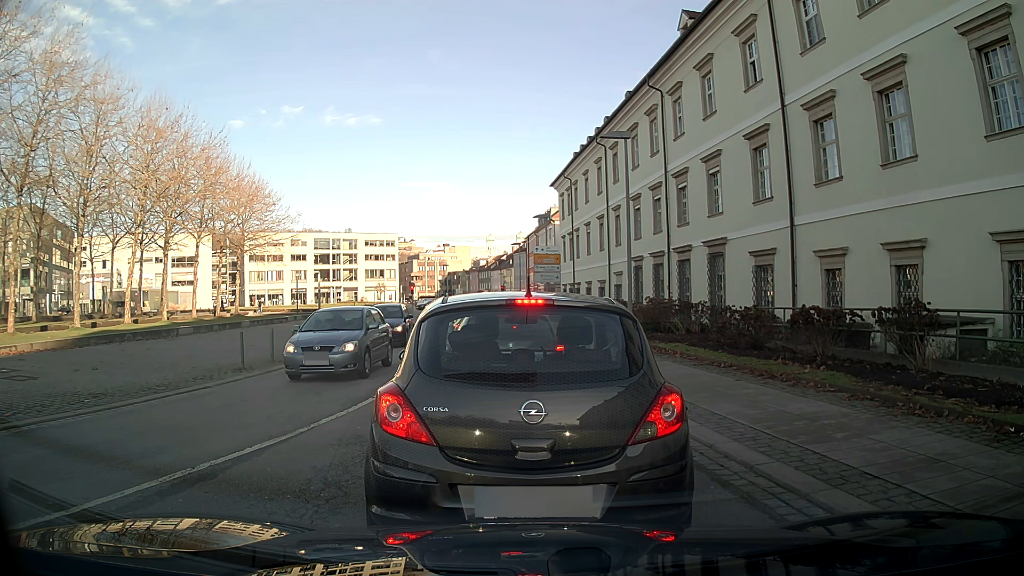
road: tertiary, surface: asphalt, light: Day
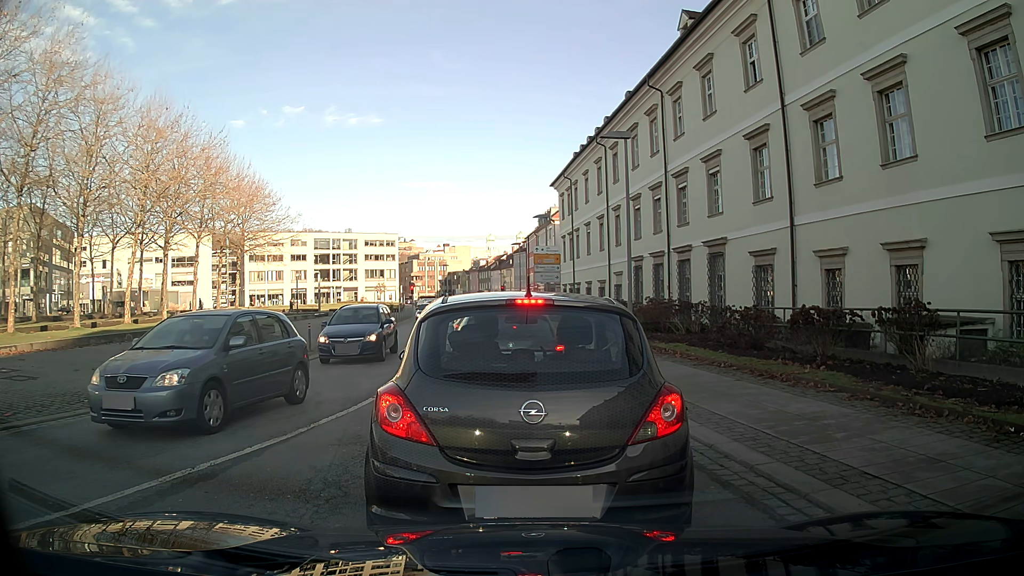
(0.0, 0.0) m; 0°
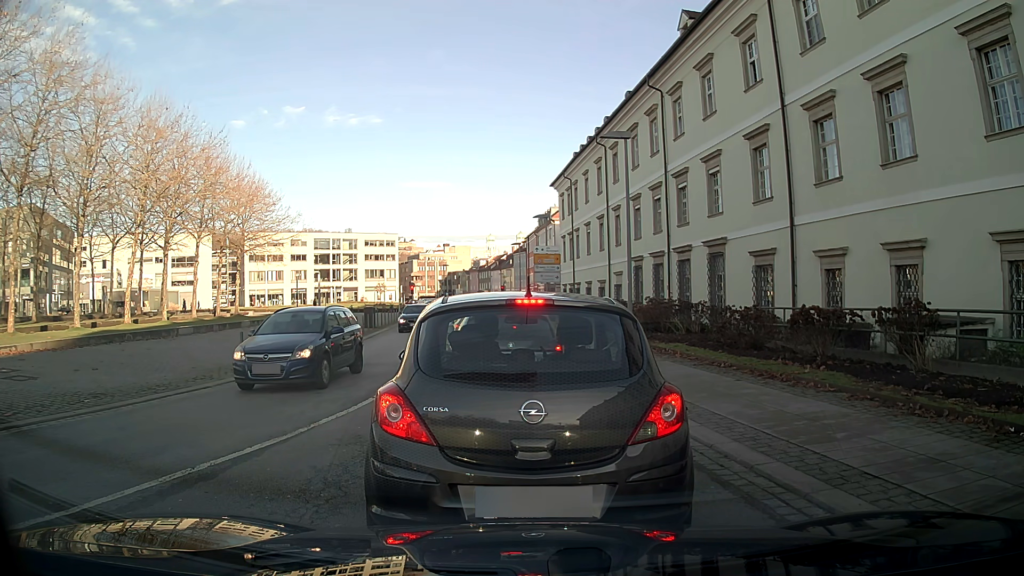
(0.0, 0.0) m; 0°
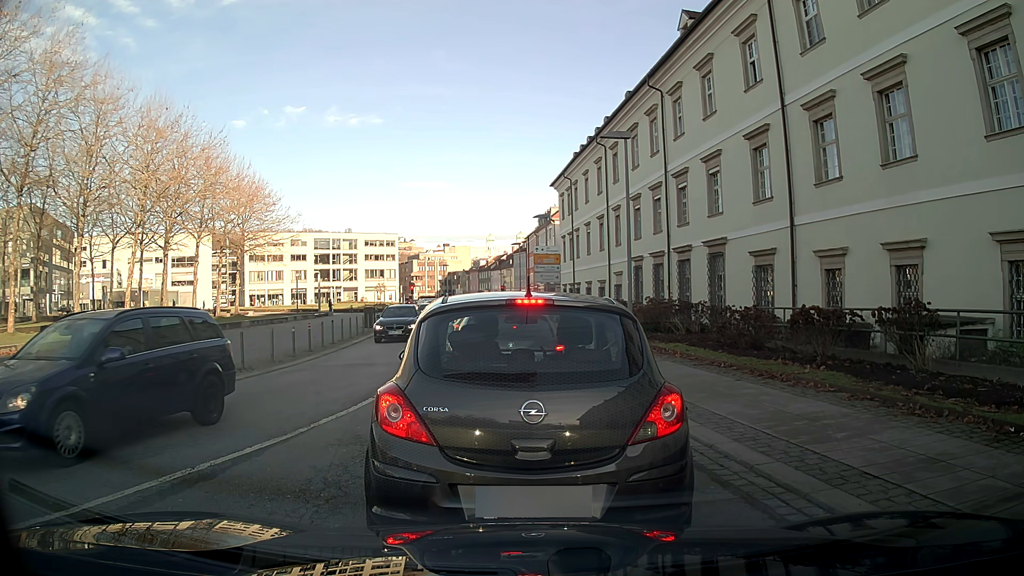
(0.0, 0.0) m; 0°
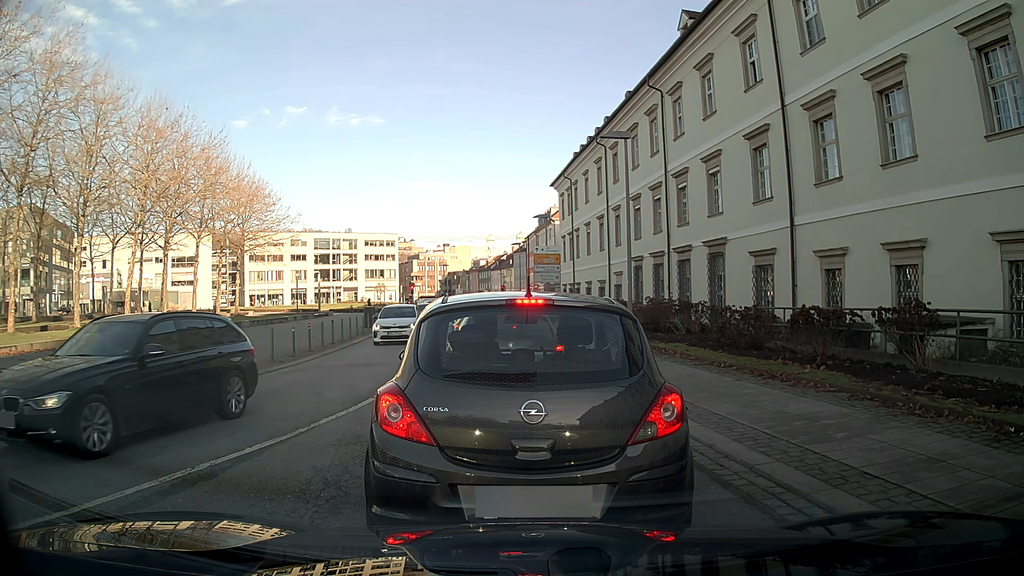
(0.0, 0.0) m; 0°
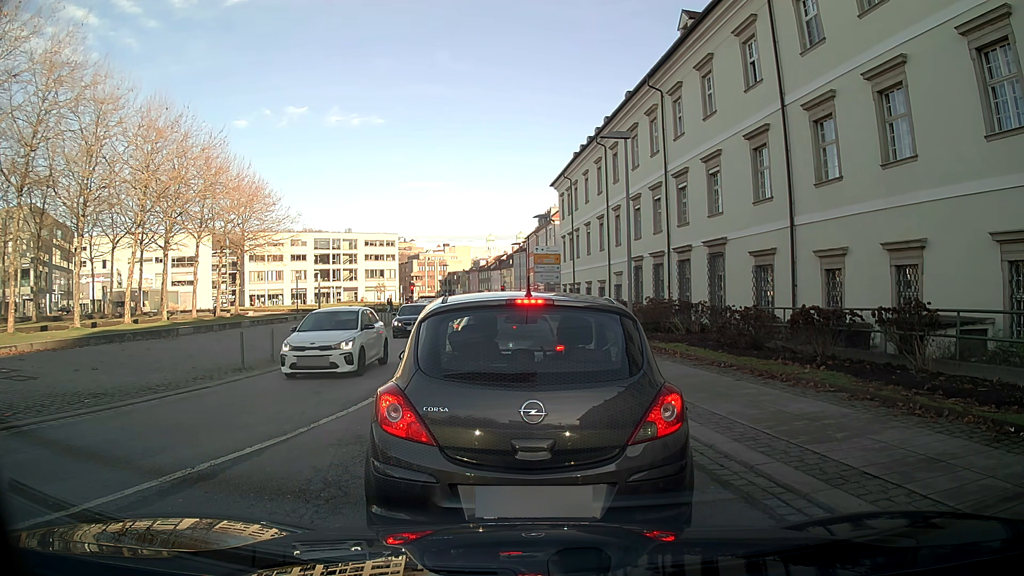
(0.0, 0.0) m; 0°
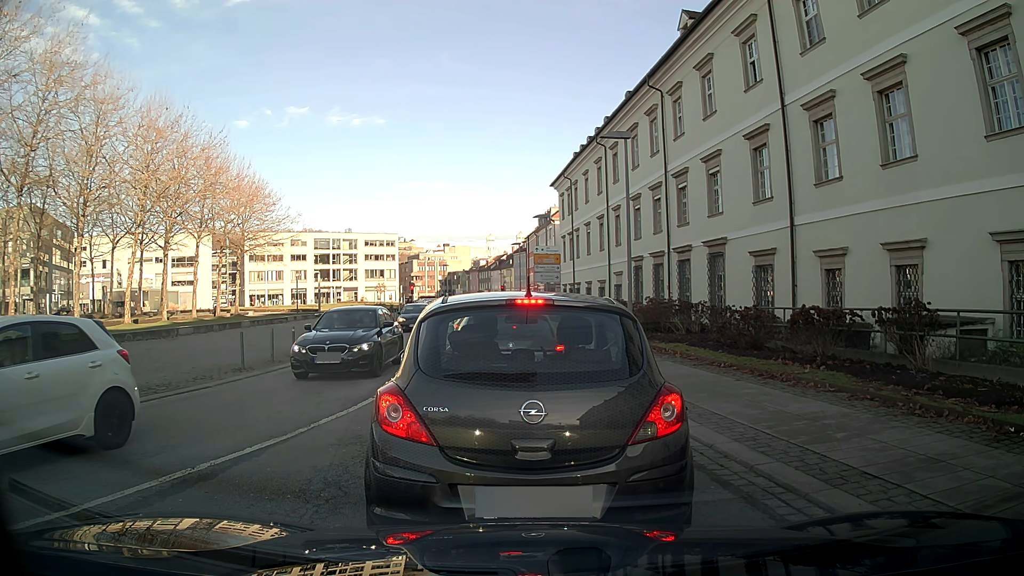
(0.0, 0.0) m; 0°
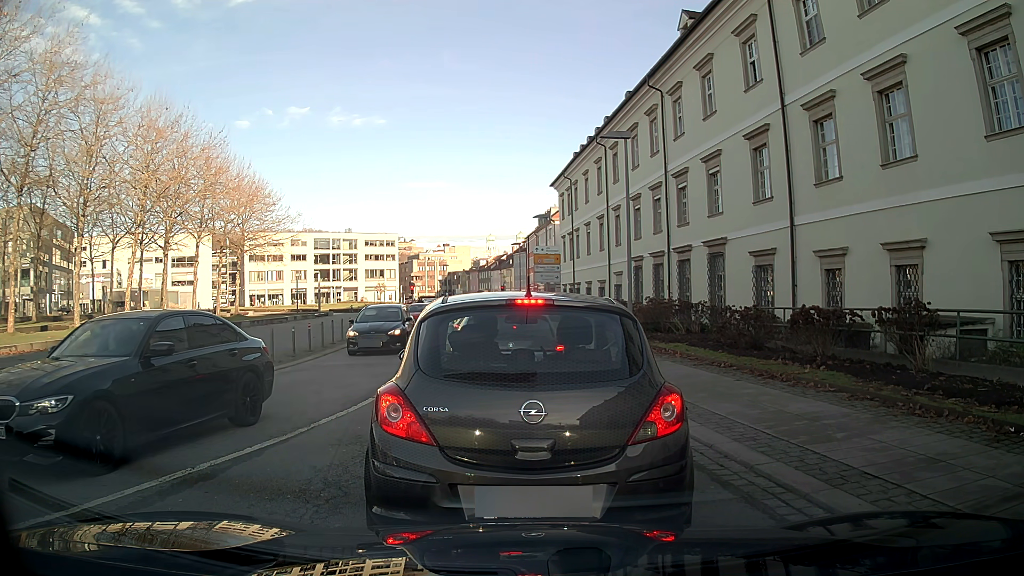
(0.0, 0.0) m; 0°
